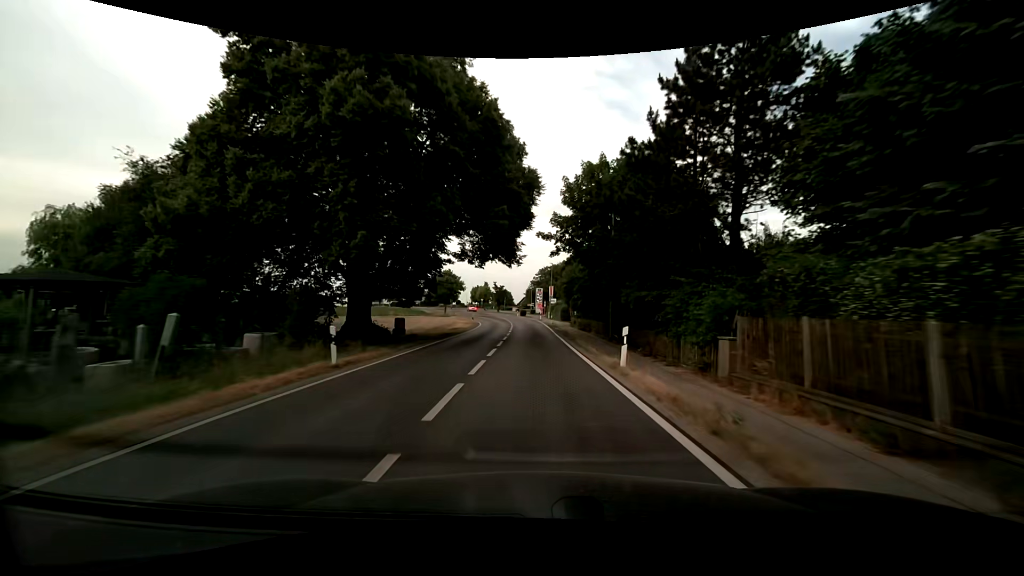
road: secondary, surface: asphalt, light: Day
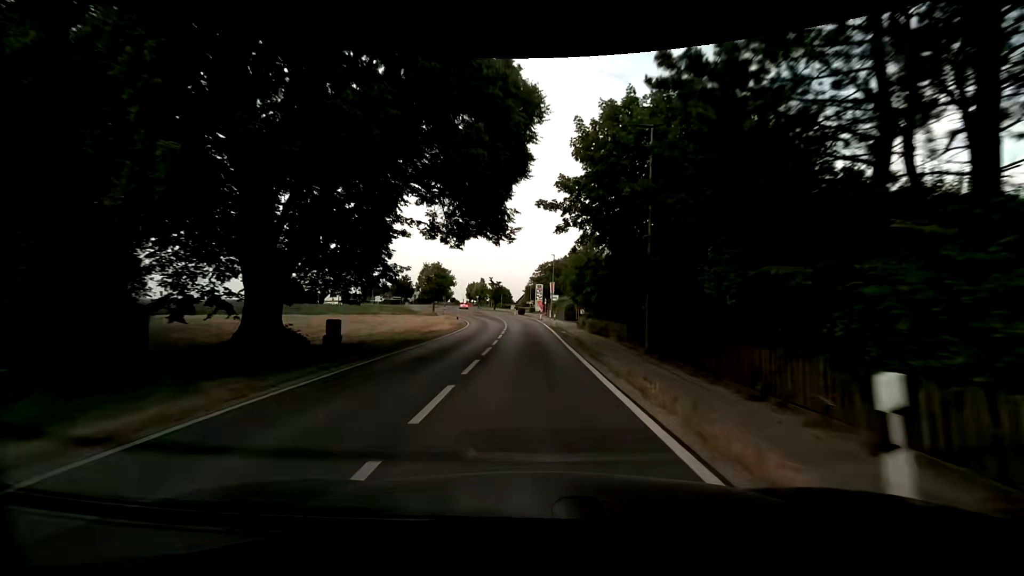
(0.0, +9.3) m; 0°
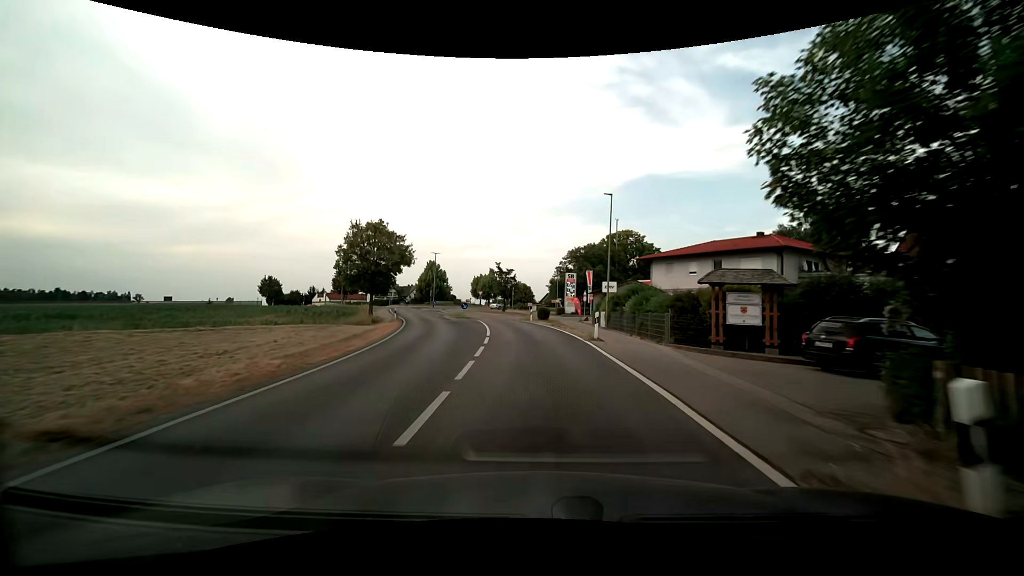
(-0.6, +36.3) m; -2°
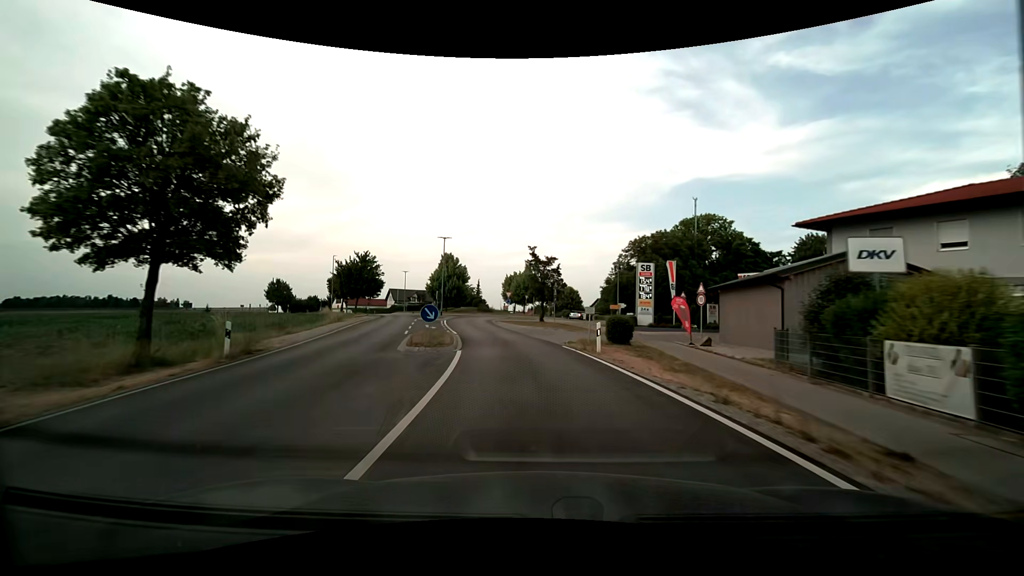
(-0.9, +25.1) m; -5°
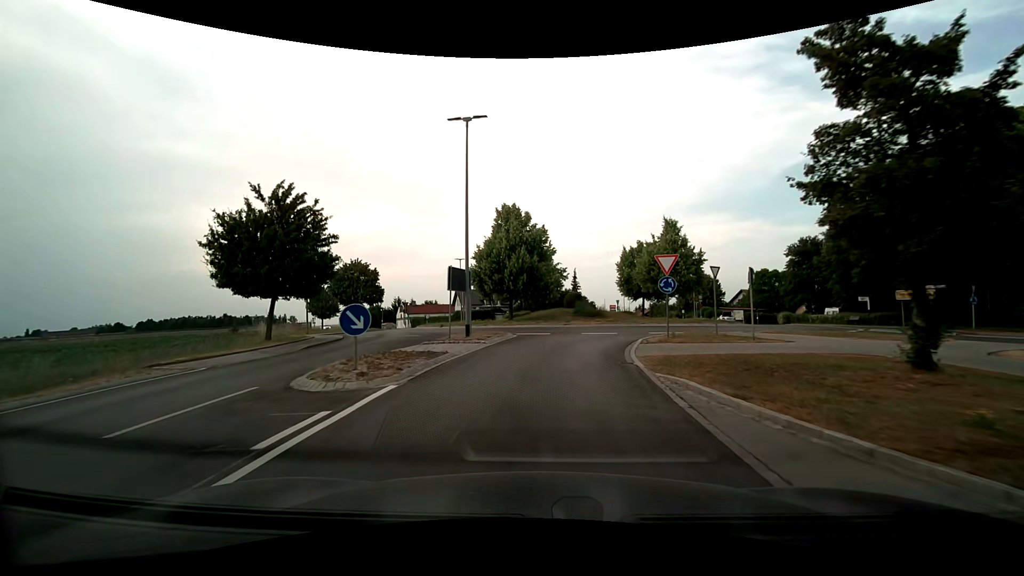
(-3.8, +36.5) m; -11°
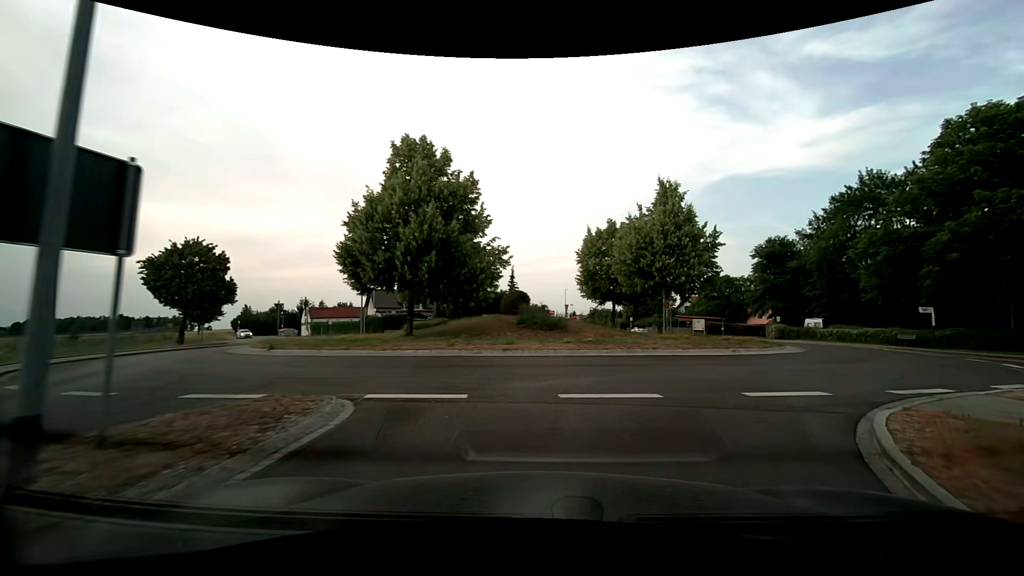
(+0.3, +14.9) m; +7°
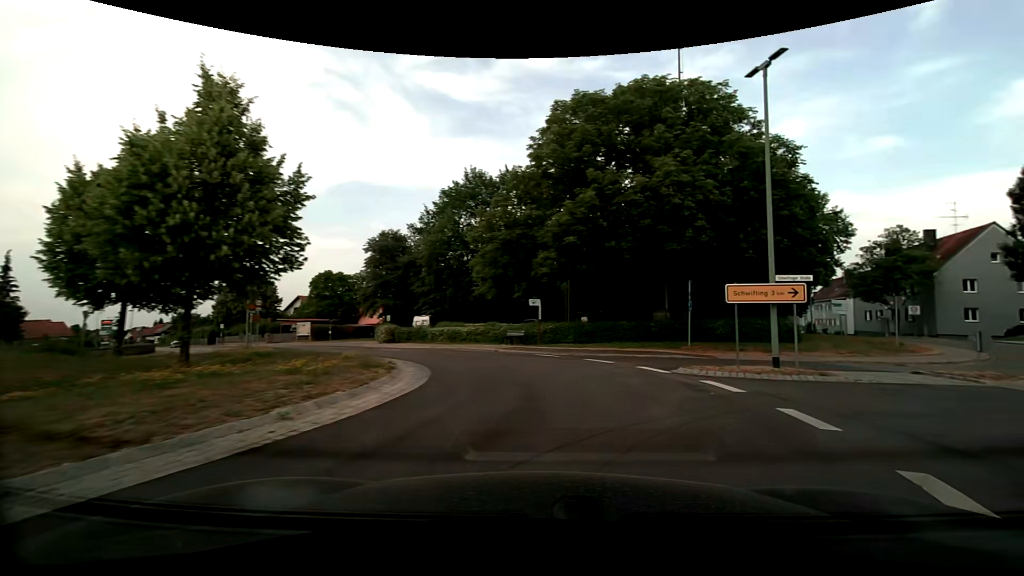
(+3.6, +10.6) m; +43°
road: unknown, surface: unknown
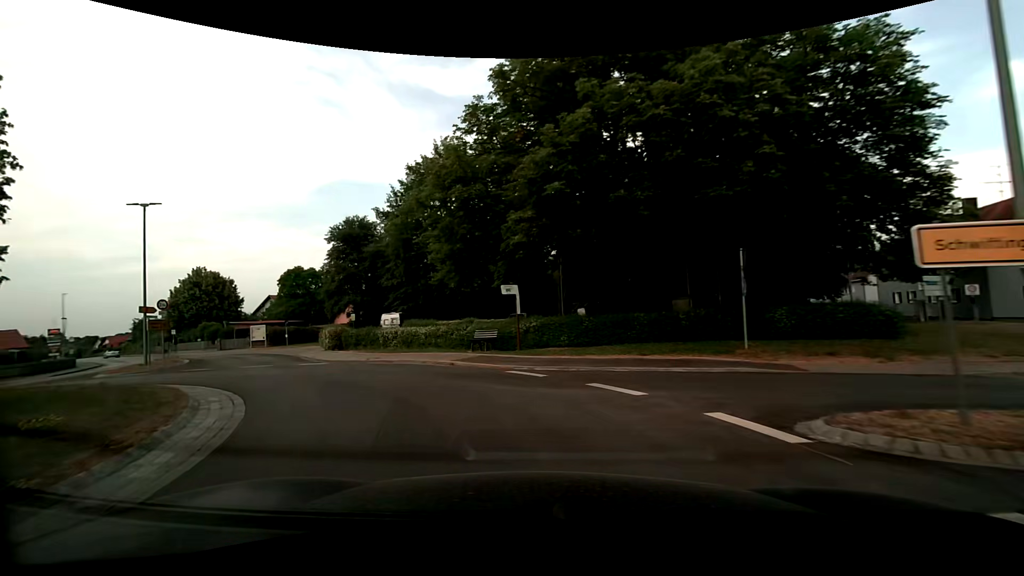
(+0.6, +8.1) m; +1°
